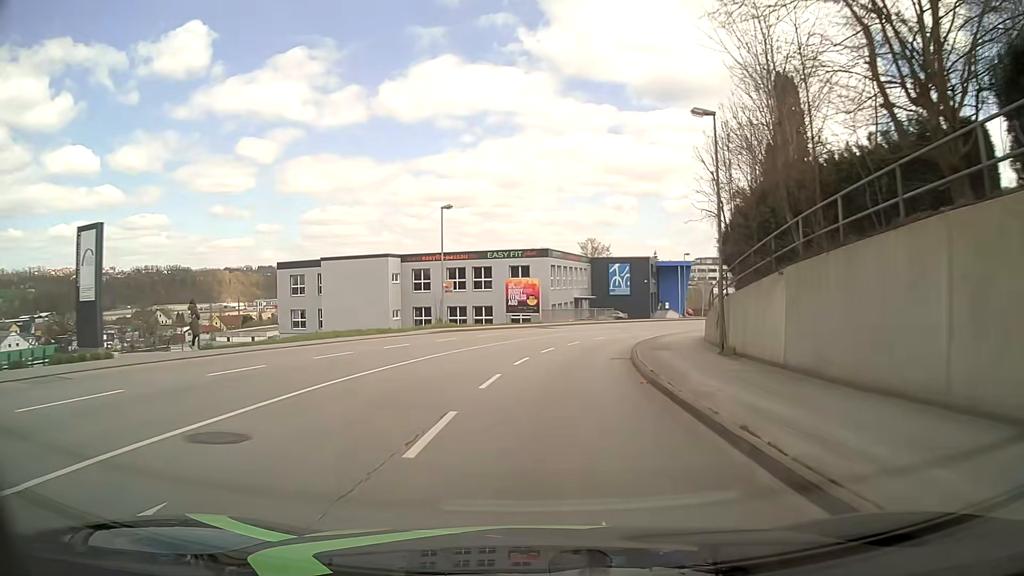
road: tertiary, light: Day
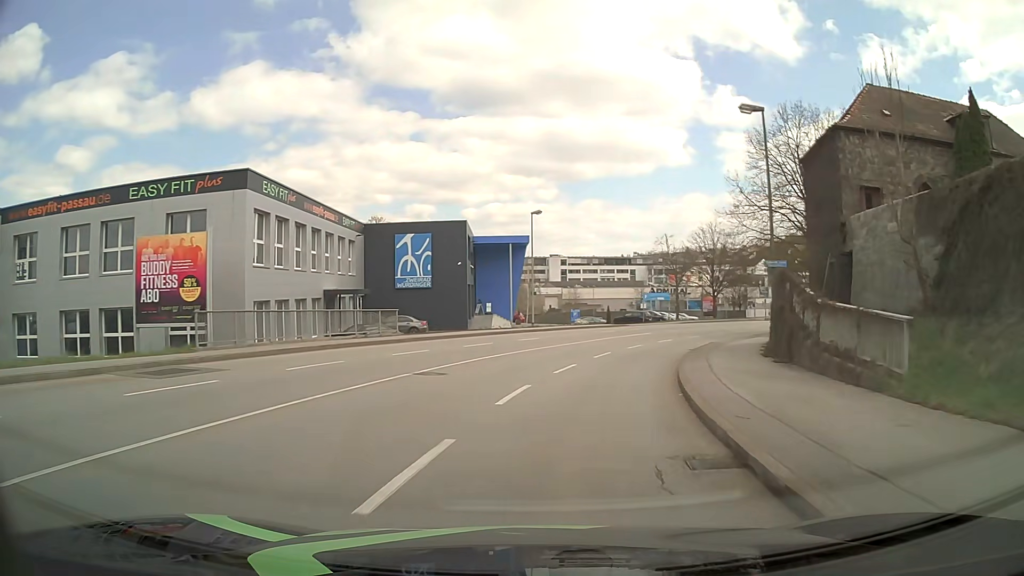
(+4.5, +36.9) m; +17°
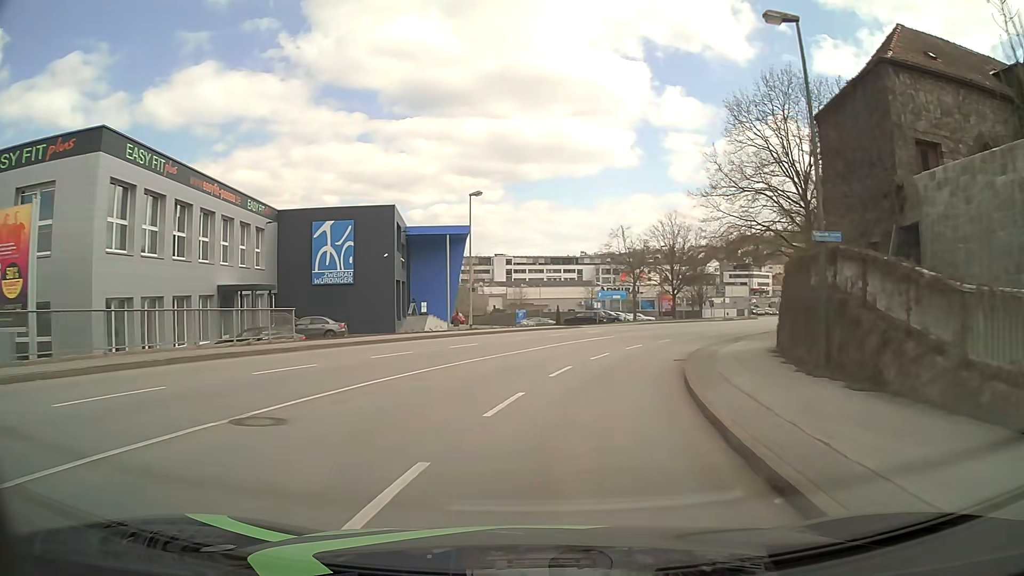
(+0.3, +7.2) m; +5°
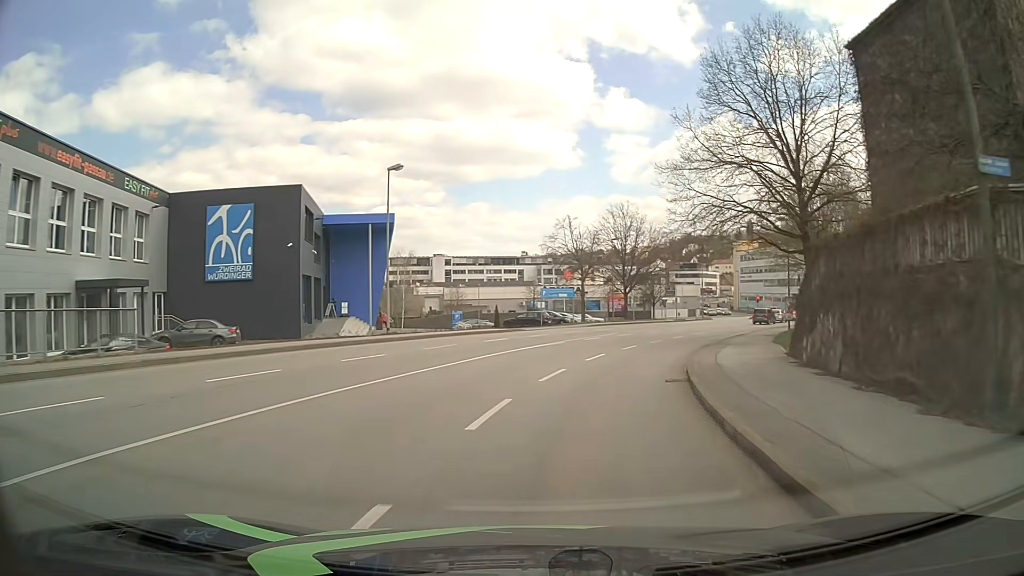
(+0.3, +7.3) m; +5°
